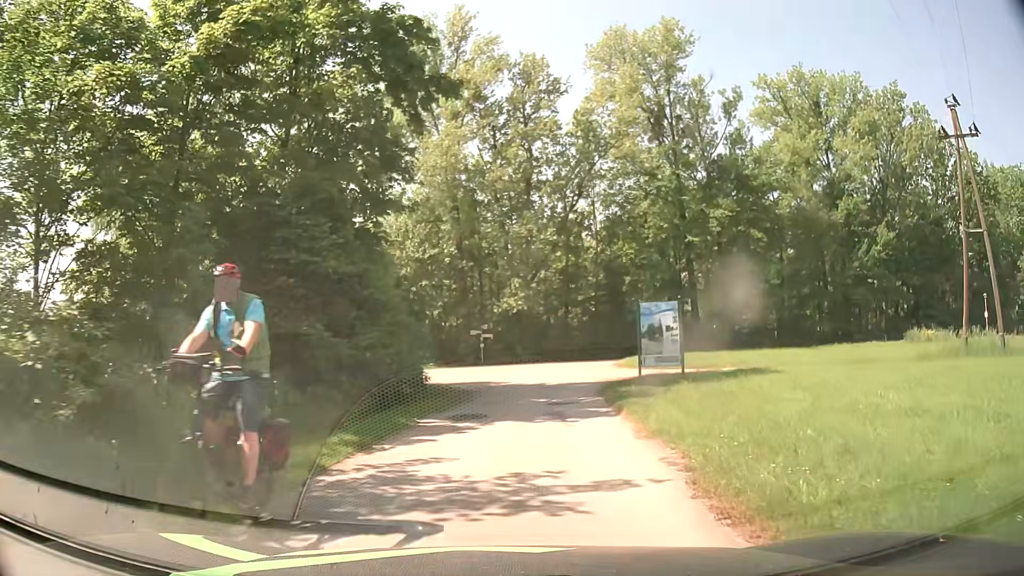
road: residential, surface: asphalt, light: Day
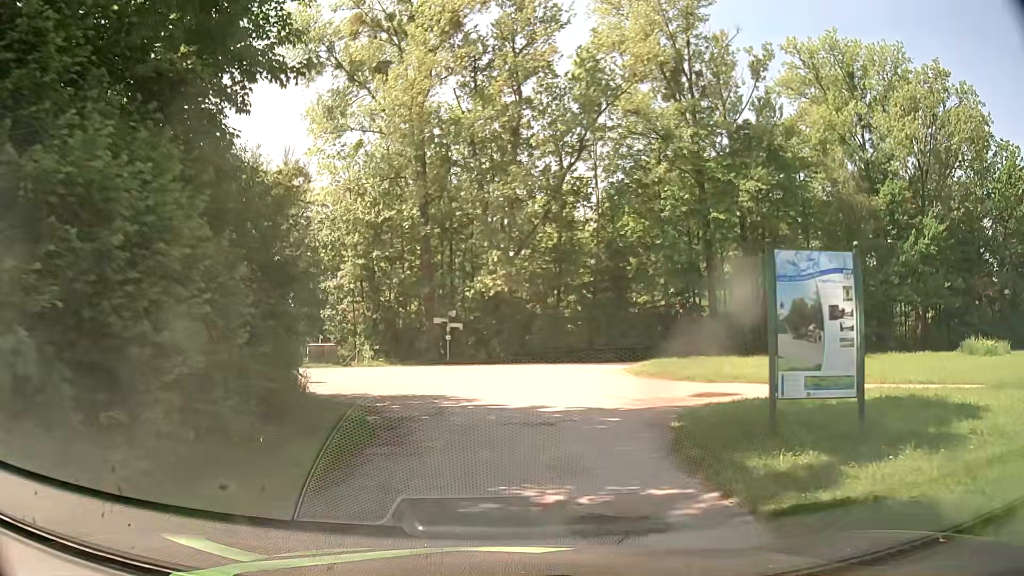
(+0.1, +11.1) m; +1°
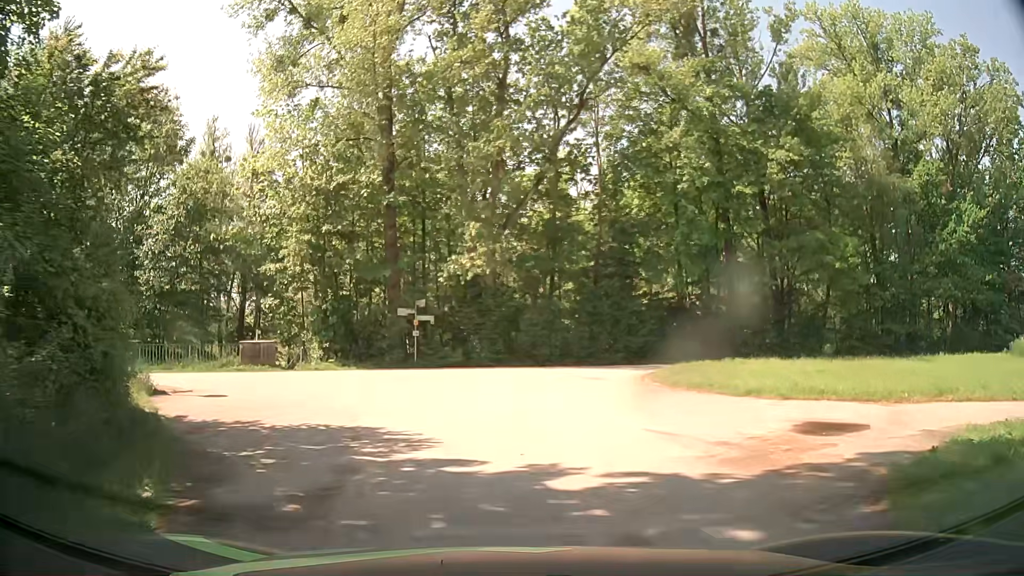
(+0.1, +7.3) m; +2°
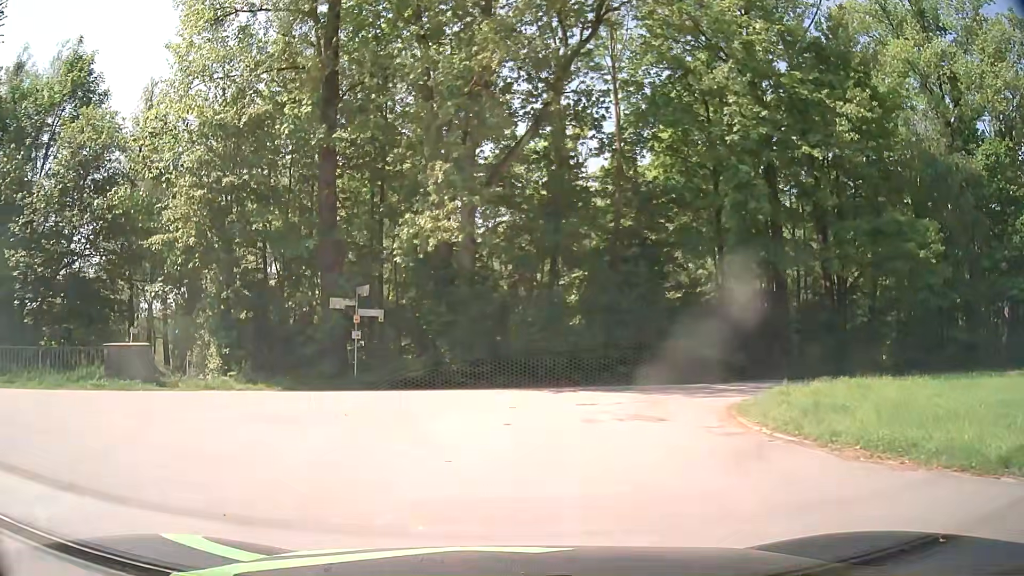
(0.0, +9.5) m; +2°
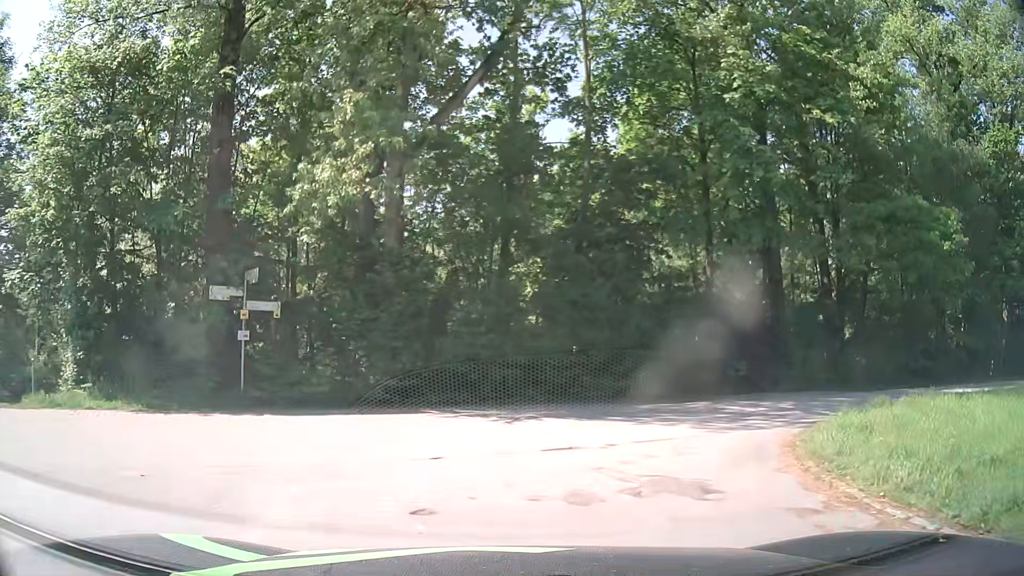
(0.0, +5.1) m; +3°
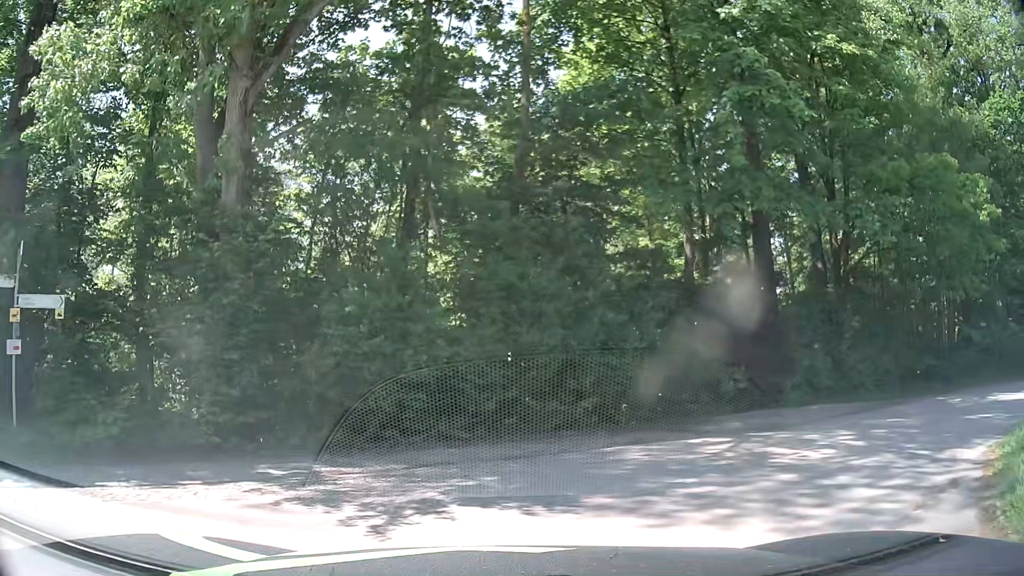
(+0.4, +5.9) m; +5°
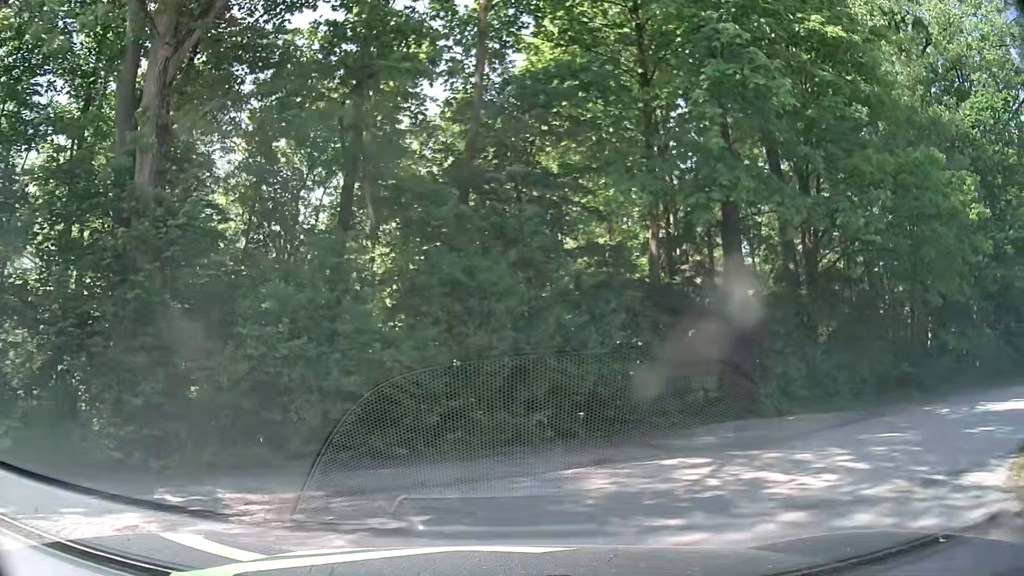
(+0.1, +1.6) m; +5°
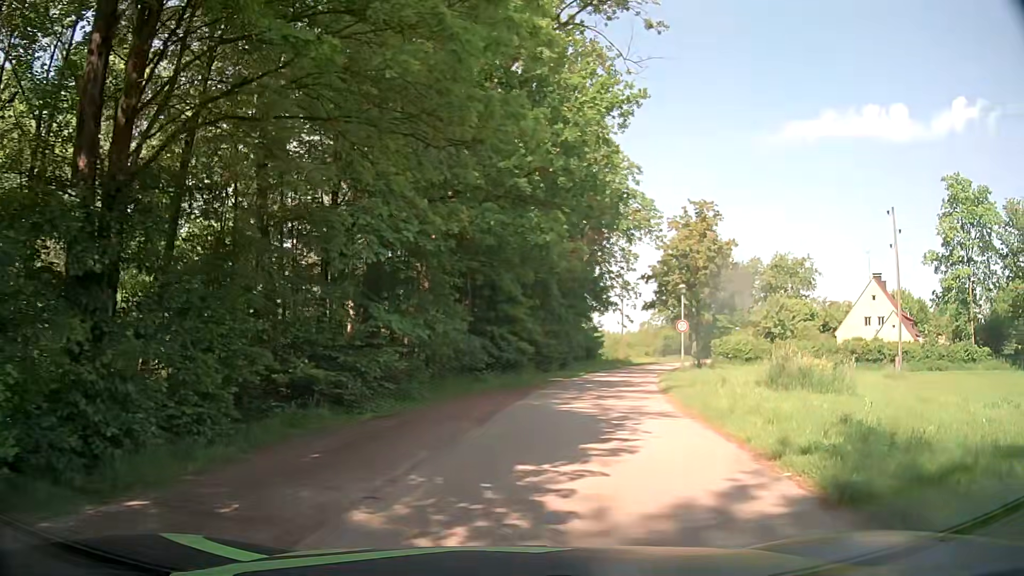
(+5.9, +11.1) m; +51°
(+1, +10) (+2, +20) (+4, +30) (+7, +39) (+10, +49) (+13, +58) (+17, +67) (+21, +76) (+26, +85) (+32, +94) m
